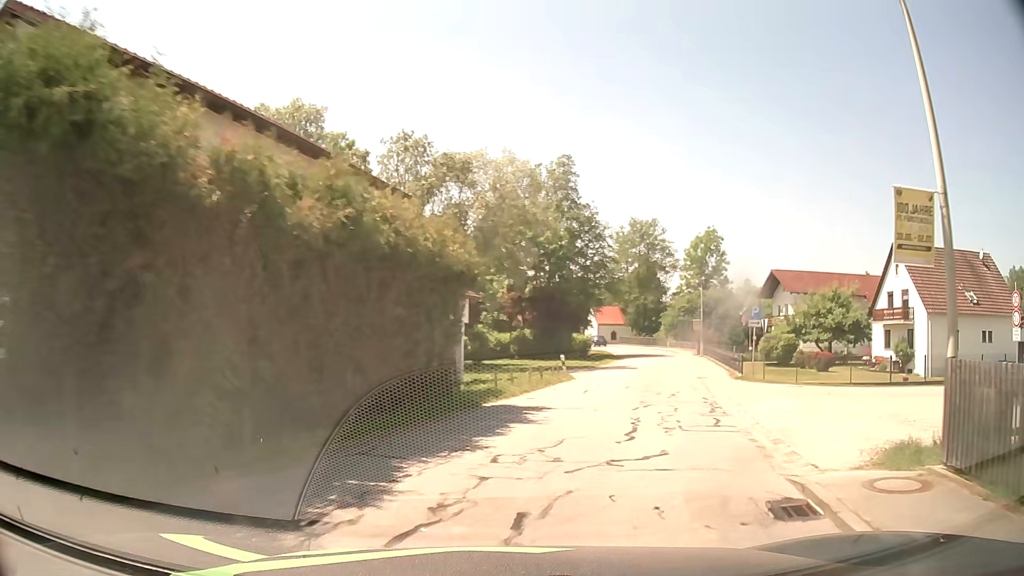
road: tertiary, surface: asphalt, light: Day
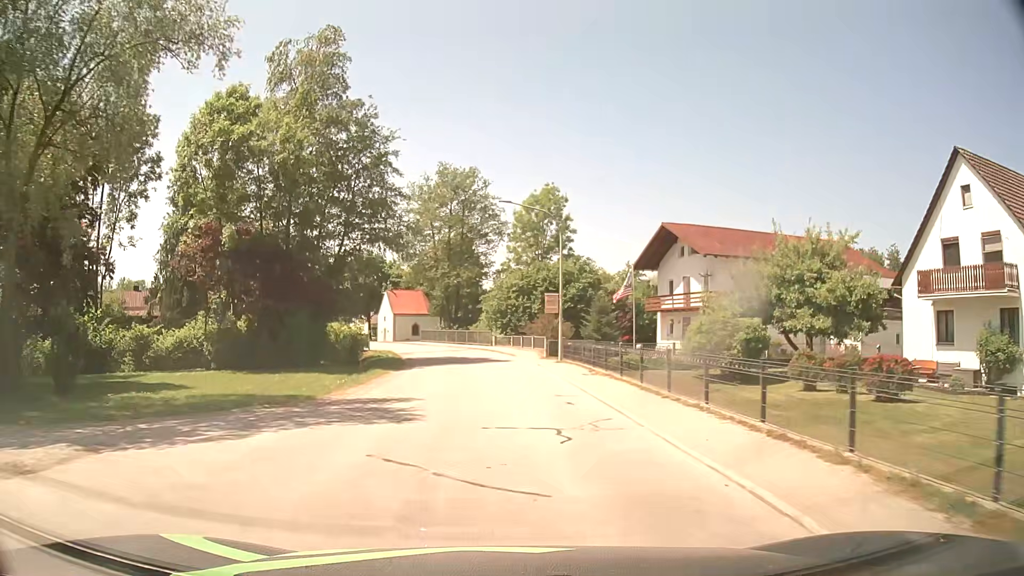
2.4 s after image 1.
(+5.9, +26.9) m; +16°
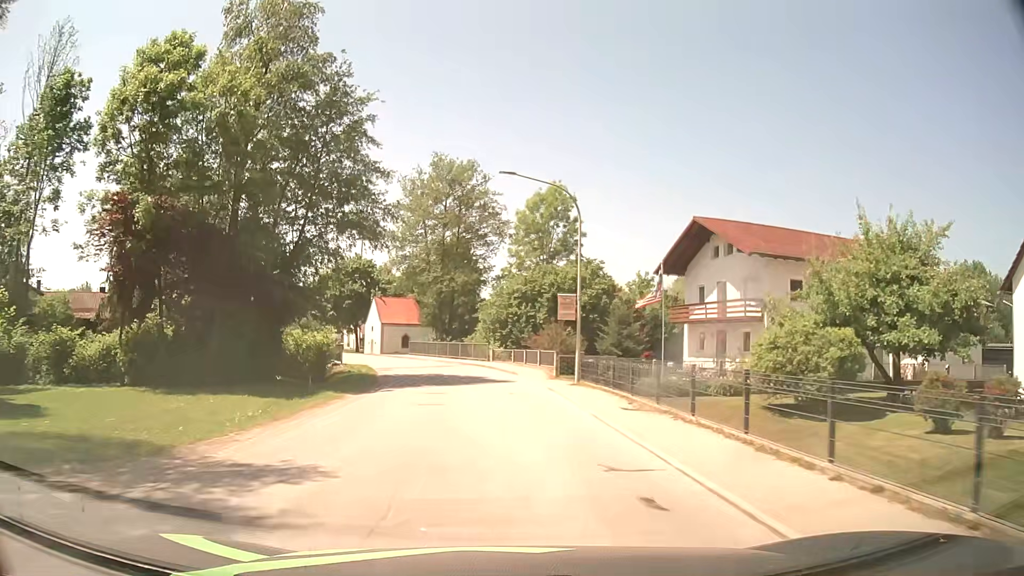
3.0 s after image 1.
(0.0, +7.6) m; -1°
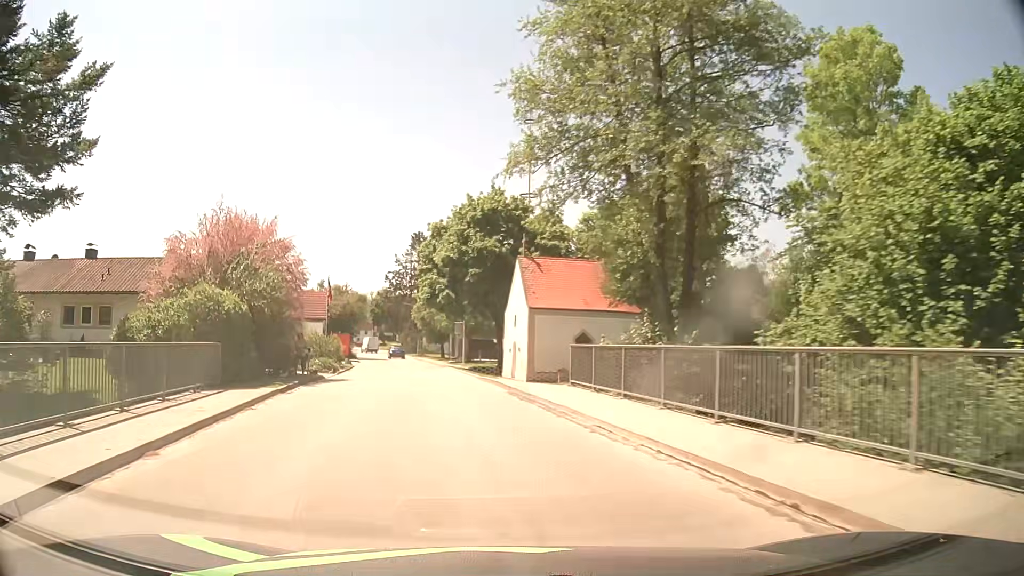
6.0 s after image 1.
(-3.0, +37.0) m; -16°
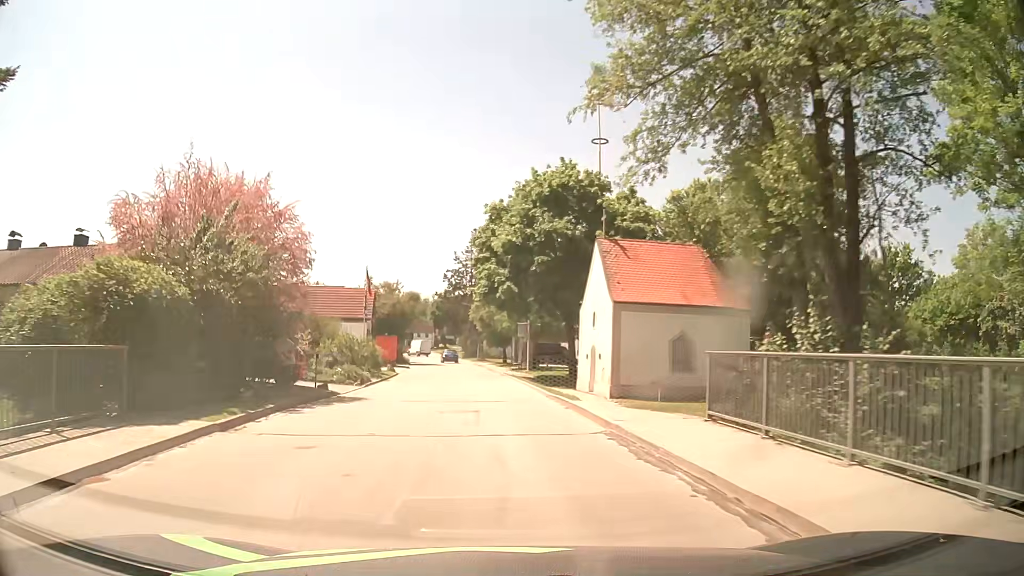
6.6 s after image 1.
(-0.4, +7.4) m; -6°
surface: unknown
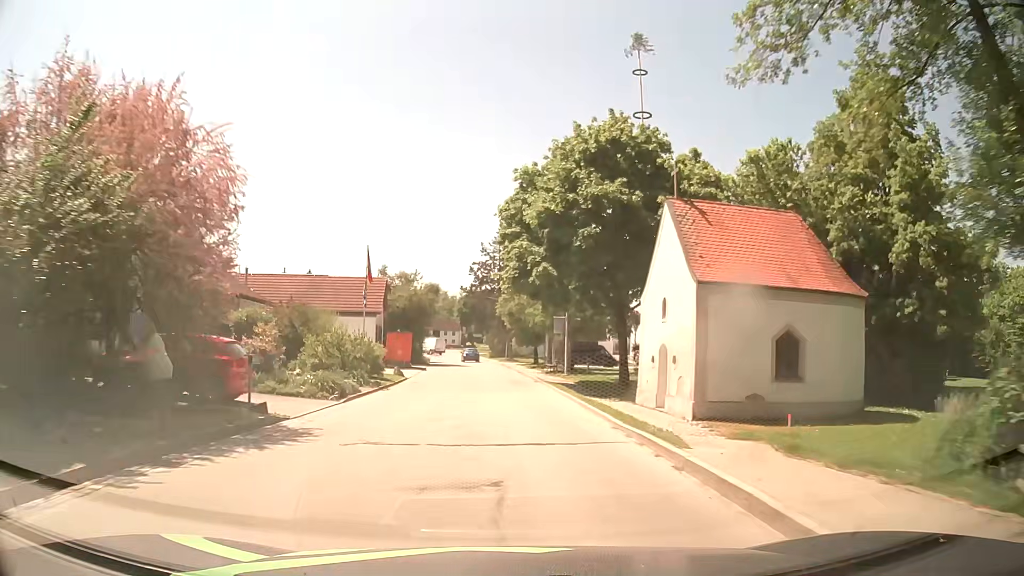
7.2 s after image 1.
(-0.2, +7.5) m; -2°
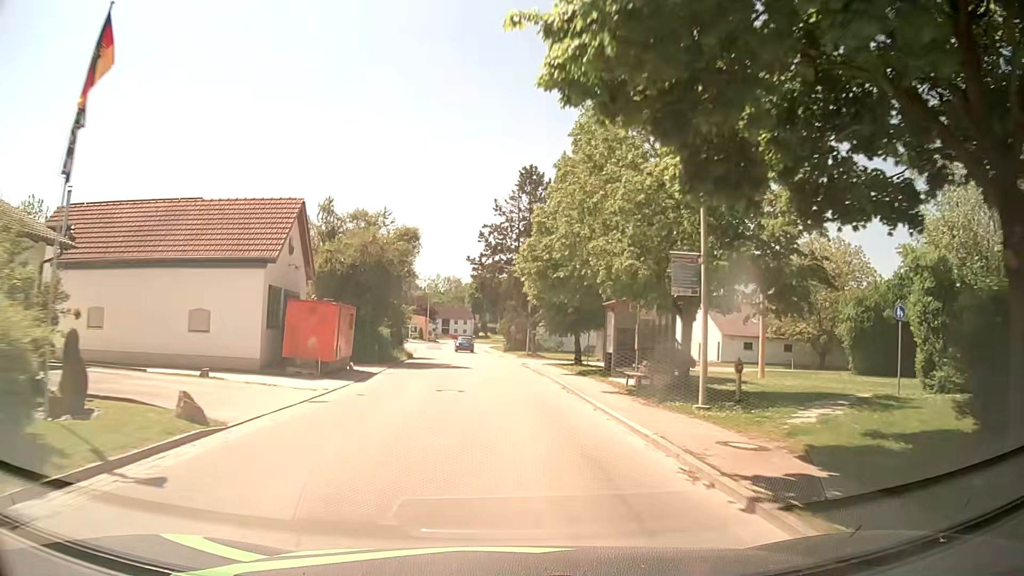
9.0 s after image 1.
(-0.5, +23.5) m; -3°
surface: asphalt
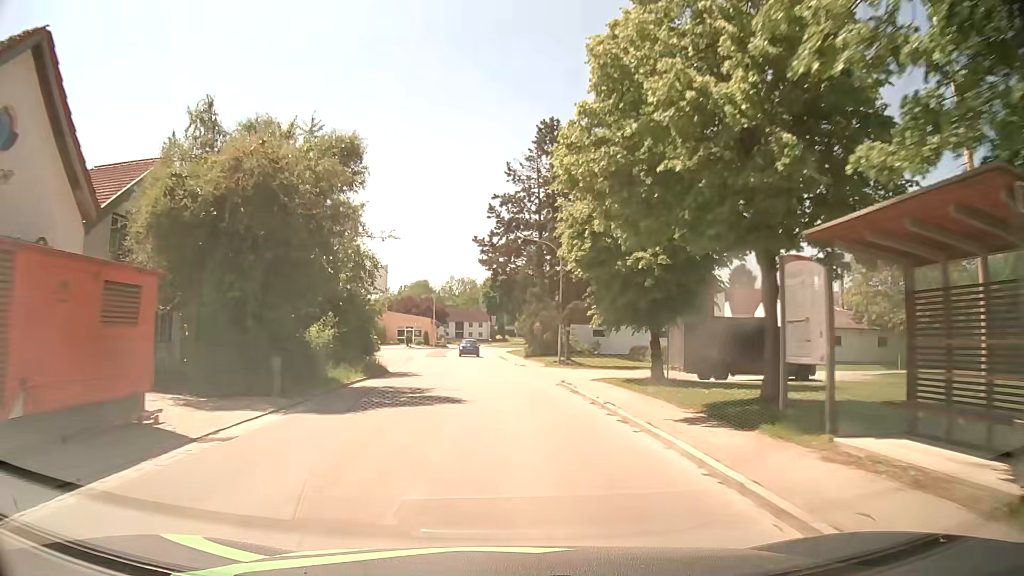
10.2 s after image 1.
(+0.1, +16.4) m; 0°
(0, +10) (0, +20) (-1, +30) (-1, +40) (-2, +50) (-3, +60) (-4, +70) (-4, +80) (-2, +90) (+4, +97) m
